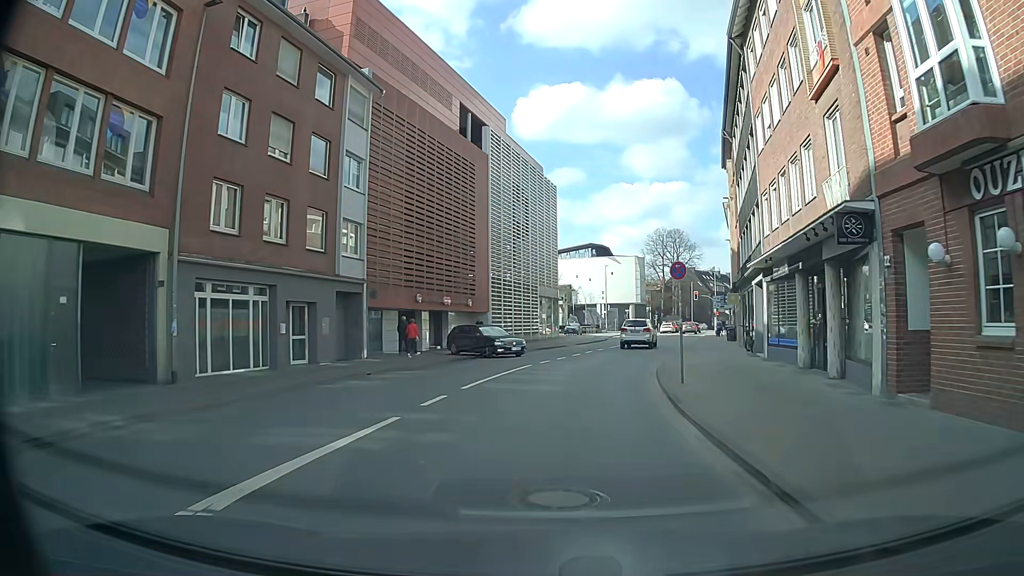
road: secondary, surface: asphalt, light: Day
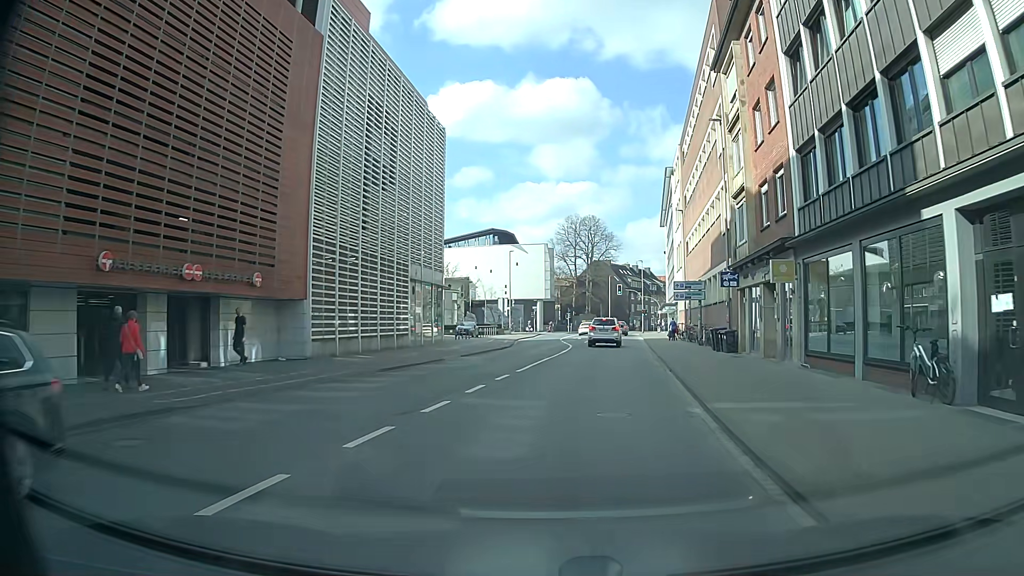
(+1.0, +19.9) m; +6°
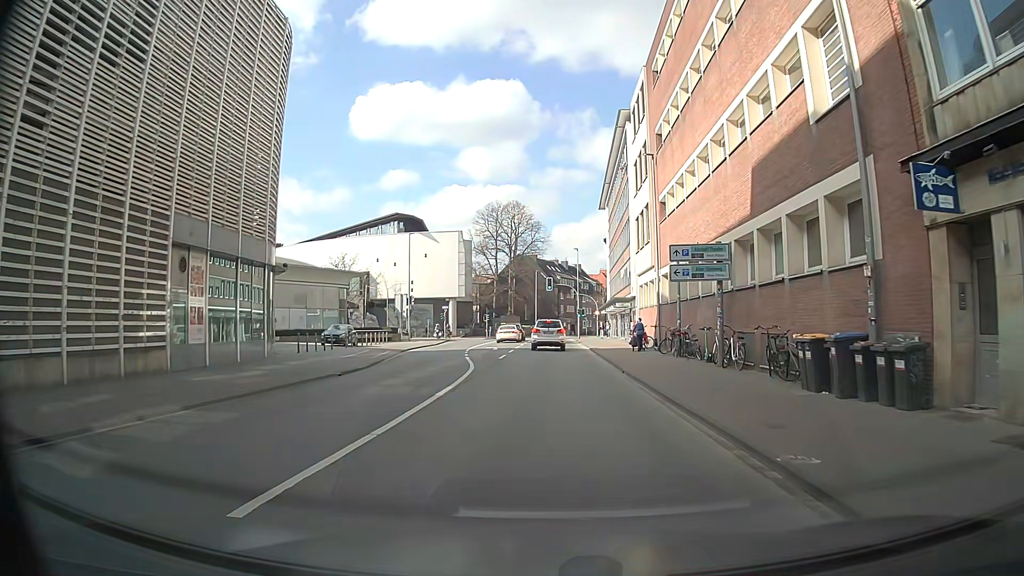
(+1.4, +18.9) m; +7°
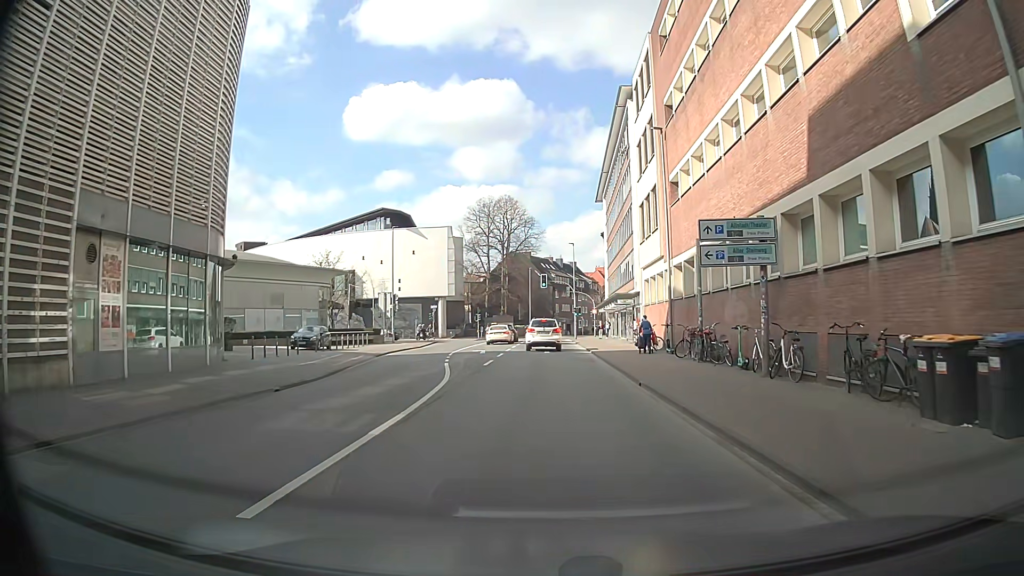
(0.0, +4.7) m; -1°
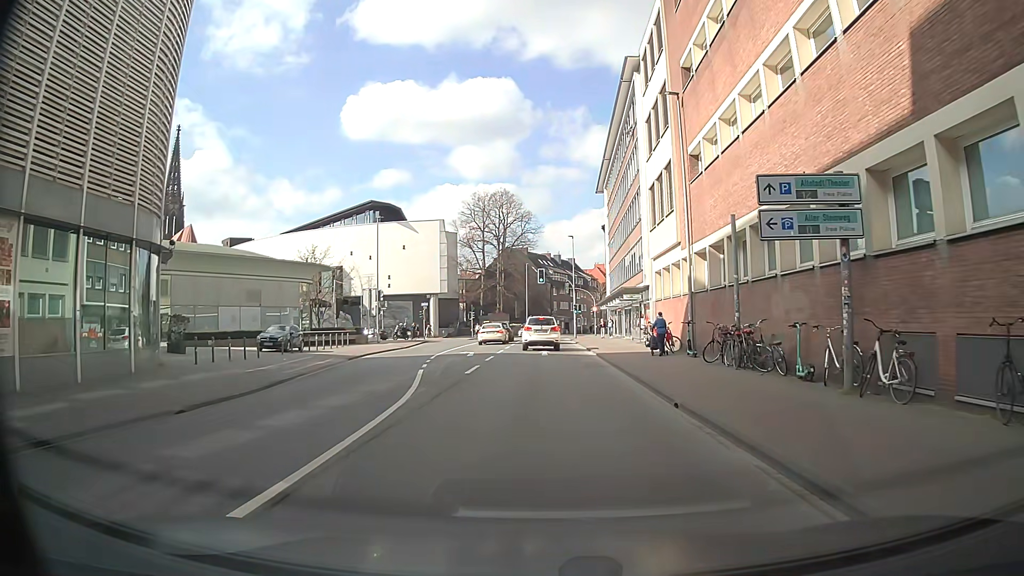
(+0.1, +4.7) m; +1°
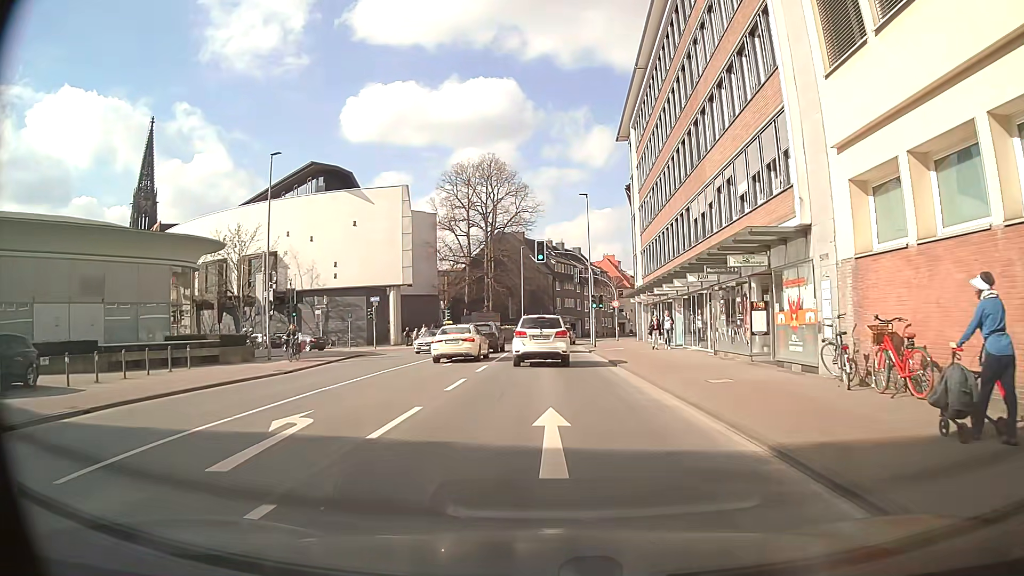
(+0.1, +22.8) m; 0°
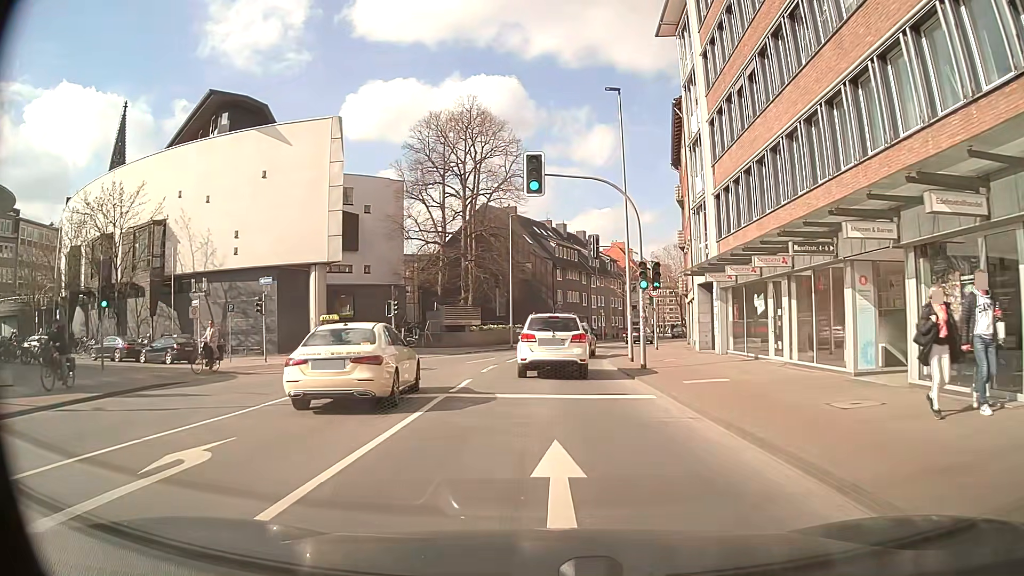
(+0.1, +21.3) m; 0°
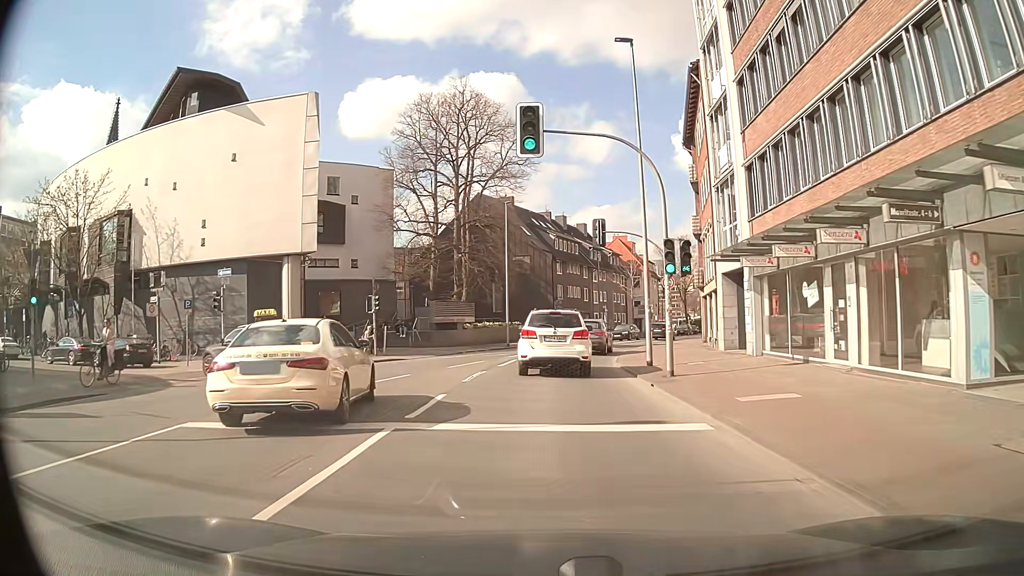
(+0.1, +4.5) m; -1°
(0, +10) (+1, +20) (+2, +30) (+5, +40) (+8, +49) (+12, +58) (+16, +67) (+20, +77) (+24, +86) (+28, +95) m
